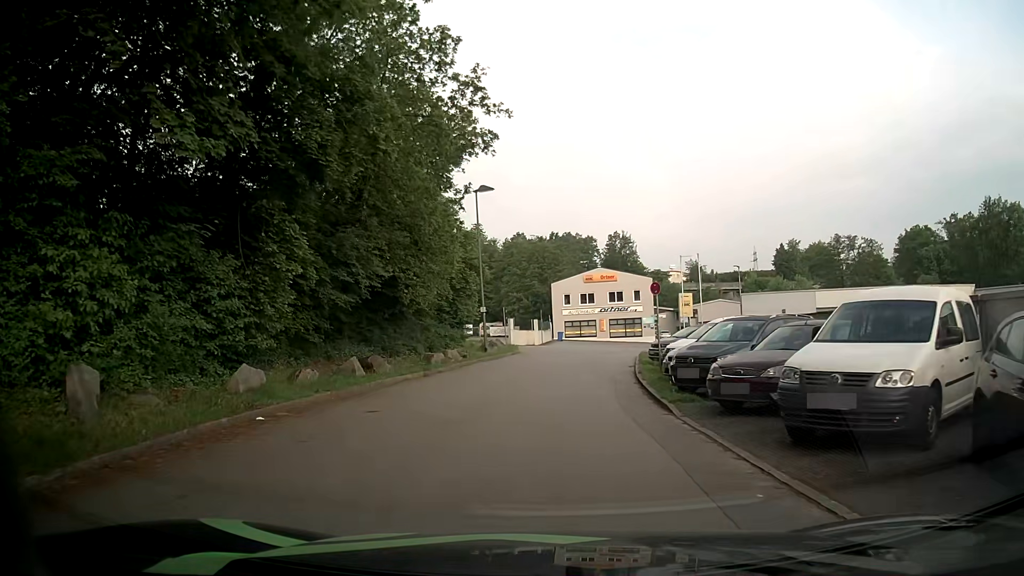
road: residential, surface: asphalt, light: Day
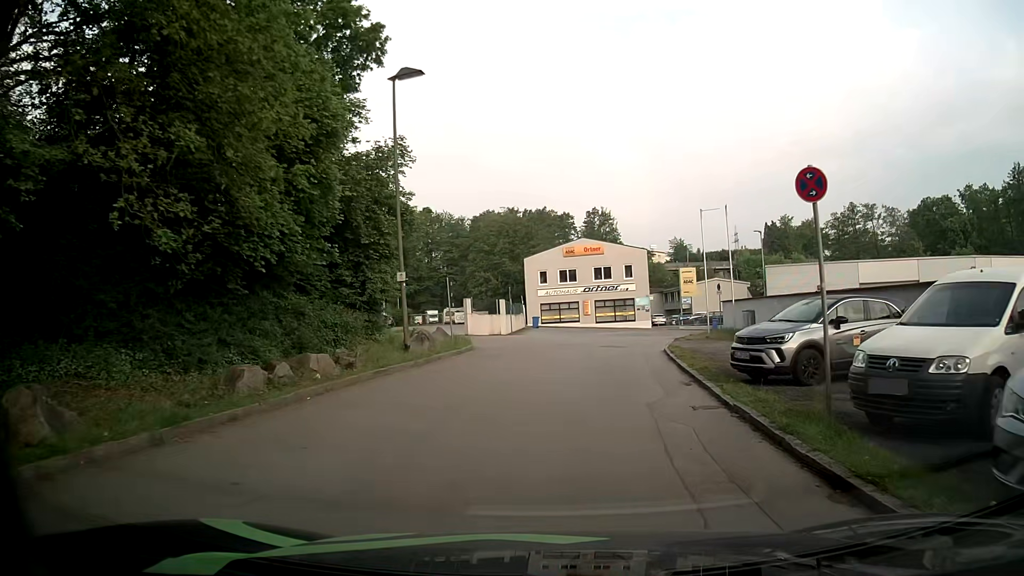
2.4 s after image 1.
(0.0, +14.4) m; +2°
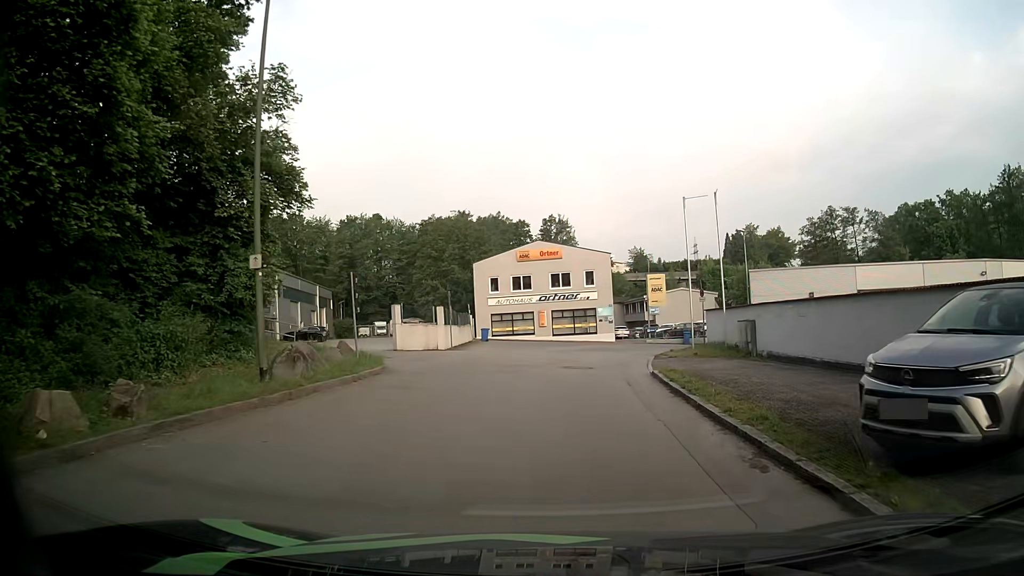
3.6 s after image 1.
(+0.2, +7.1) m; +4°
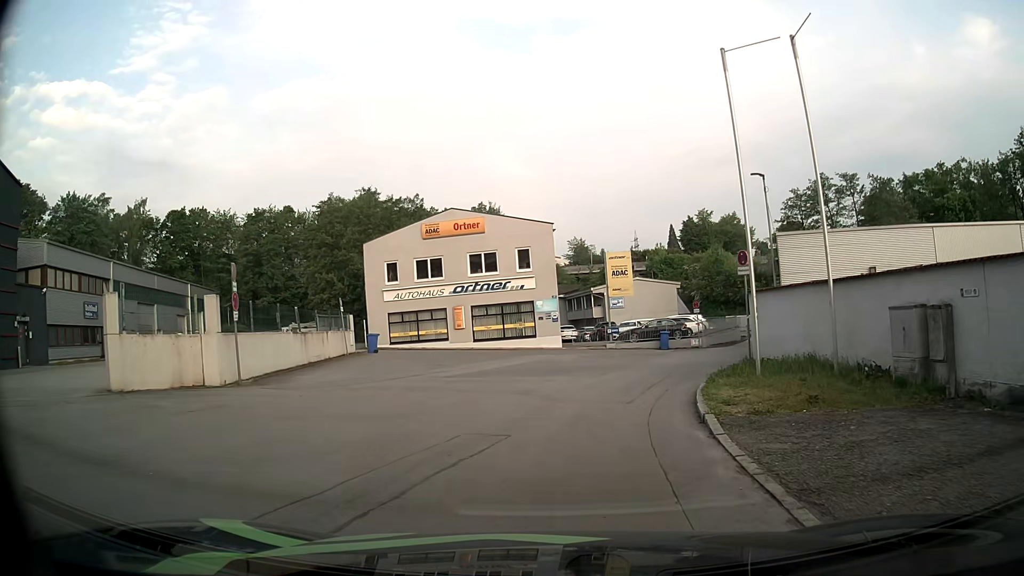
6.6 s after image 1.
(+1.0, +17.2) m; +6°
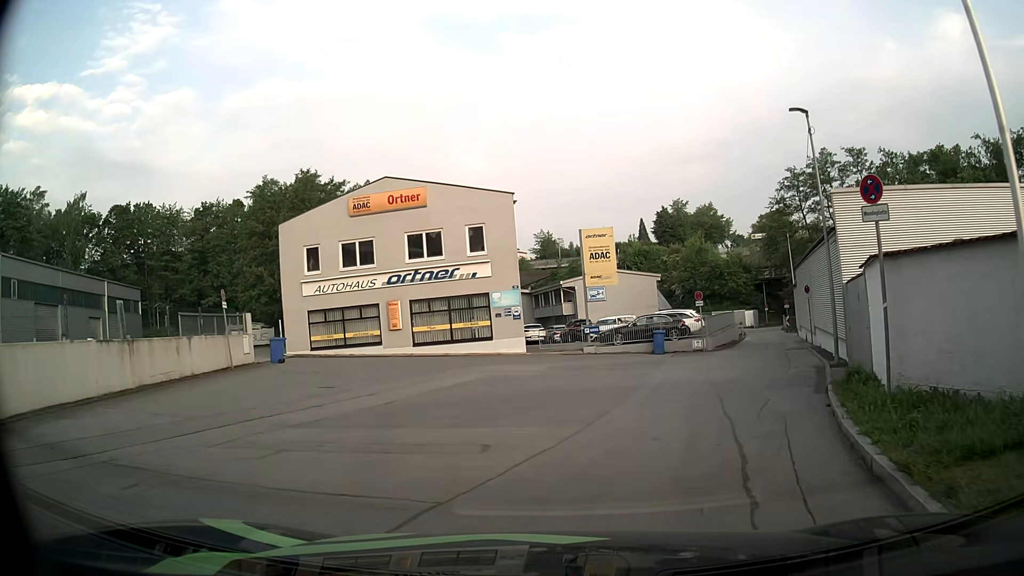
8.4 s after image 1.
(+0.2, +9.2) m; +3°
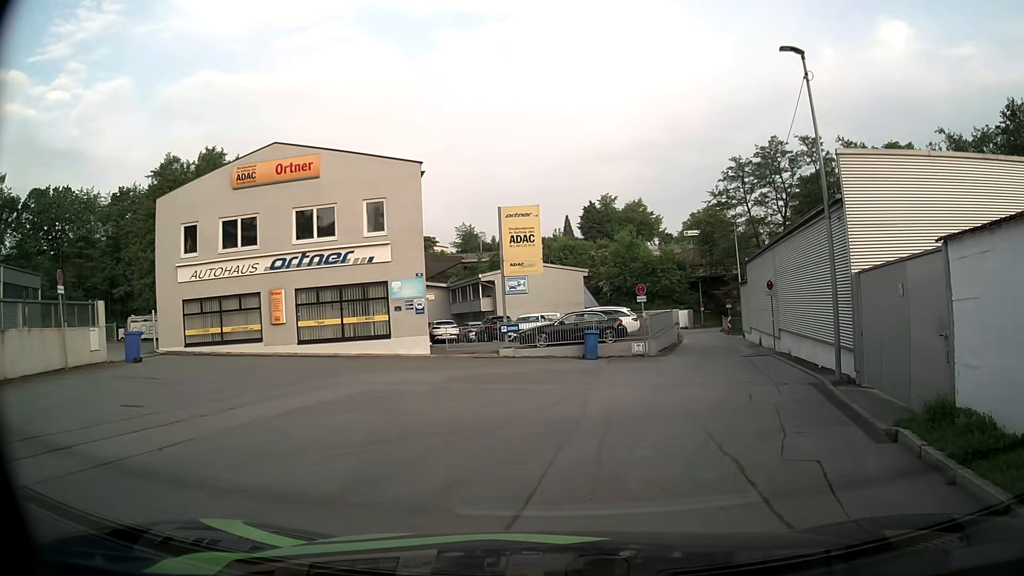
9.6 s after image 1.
(+0.2, +5.5) m; +7°
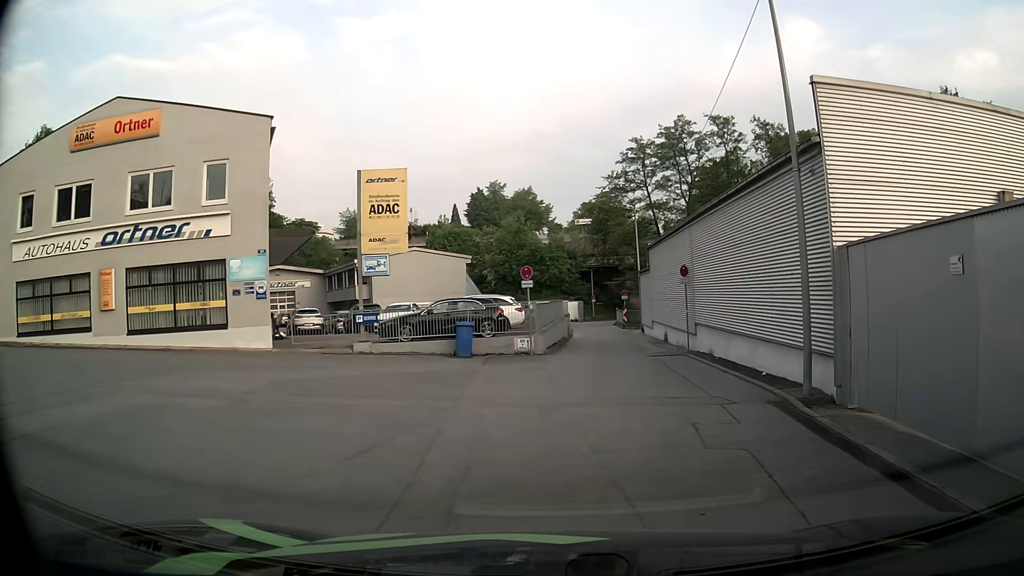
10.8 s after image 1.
(+0.3, +4.7) m; +10°
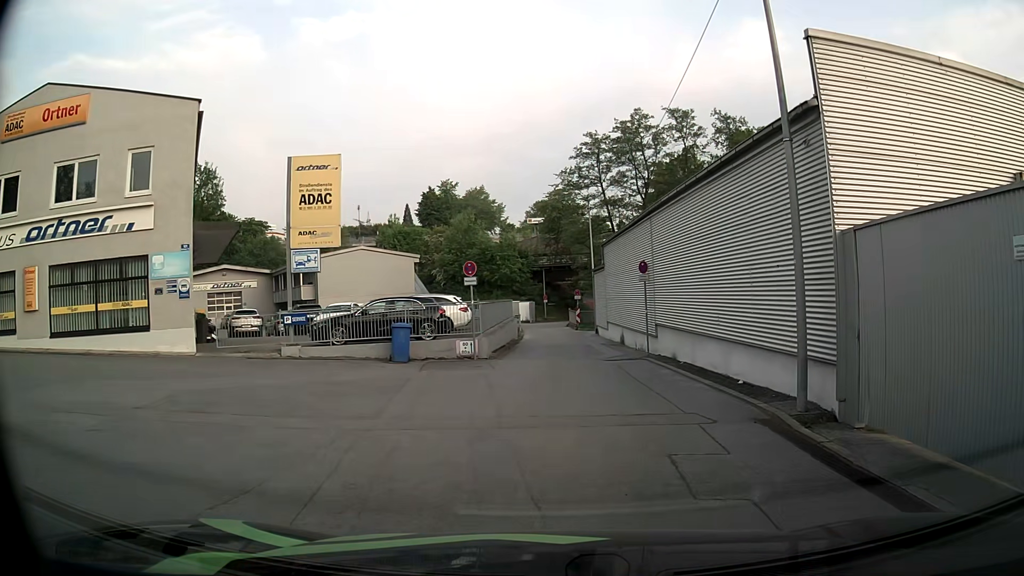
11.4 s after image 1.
(0.0, +2.0) m; +4°
